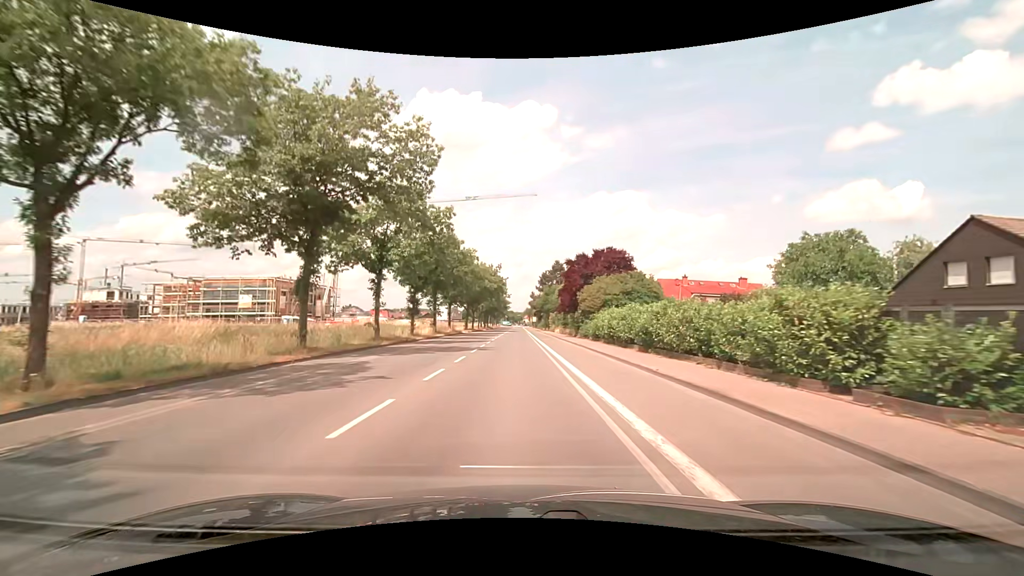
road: secondary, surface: asphalt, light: Day
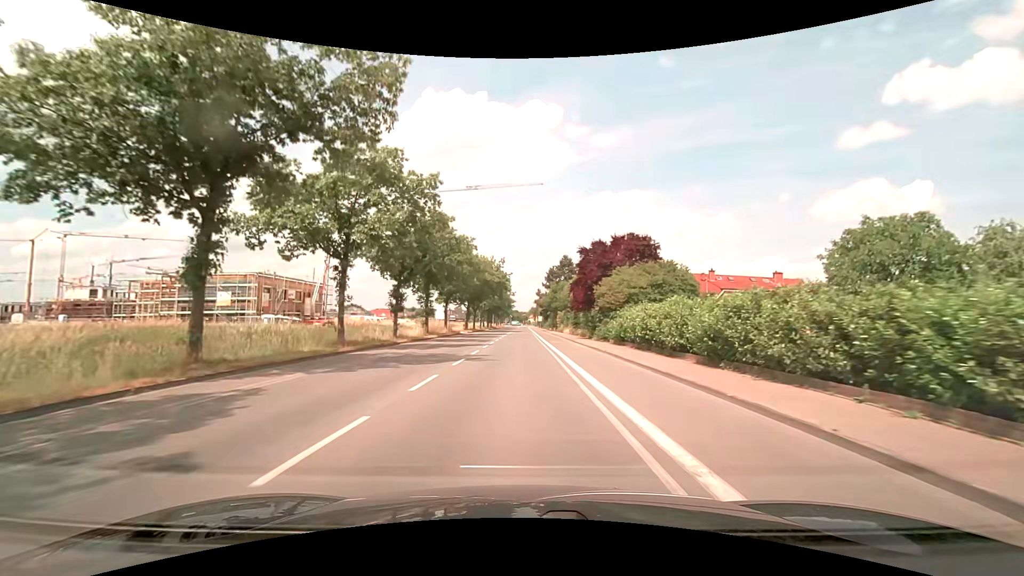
(-0.1, +7.8) m; -1°
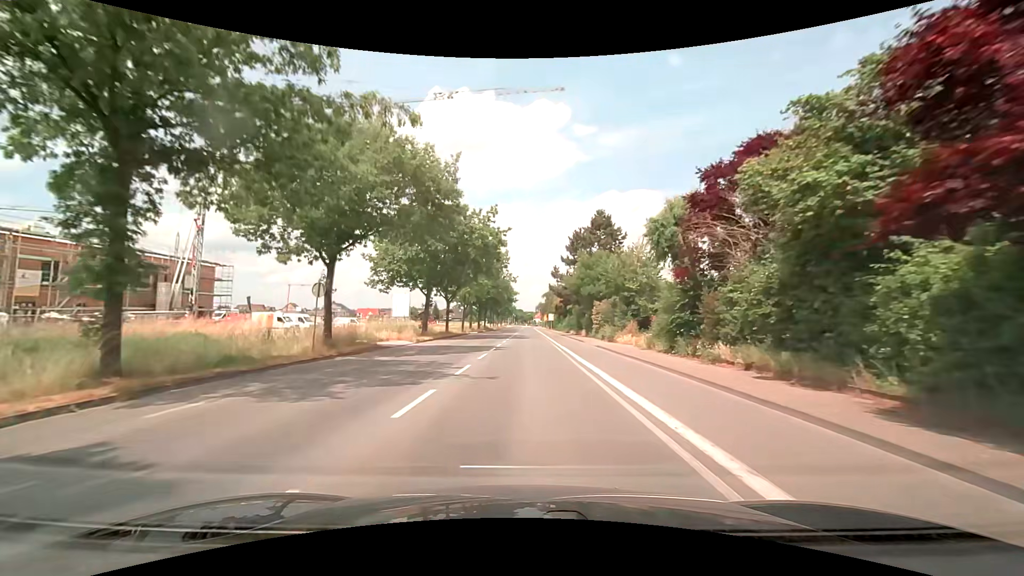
(-0.3, +39.3) m; -1°
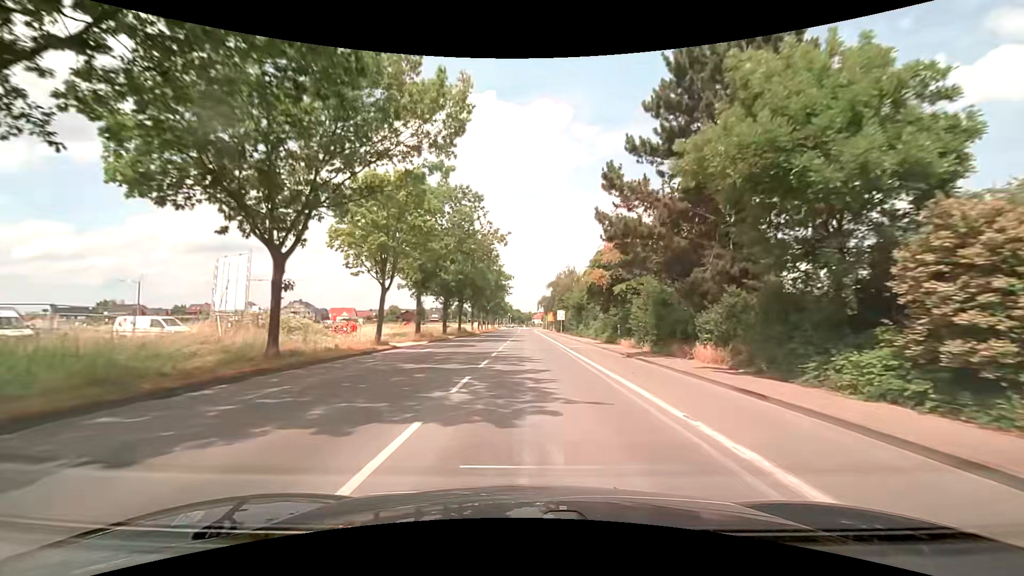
(+0.1, +39.5) m; +1°
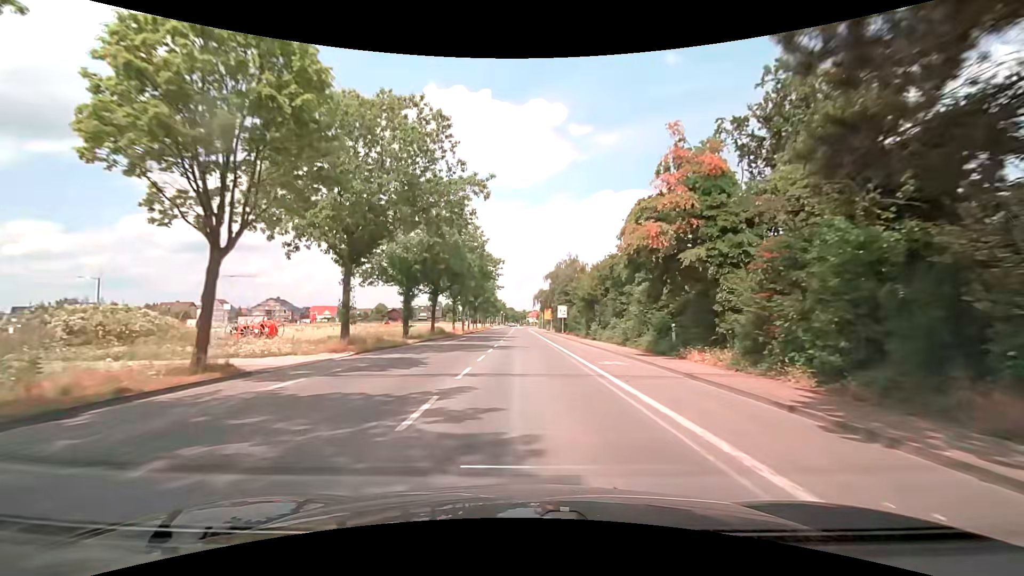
(0.0, +15.7) m; 0°
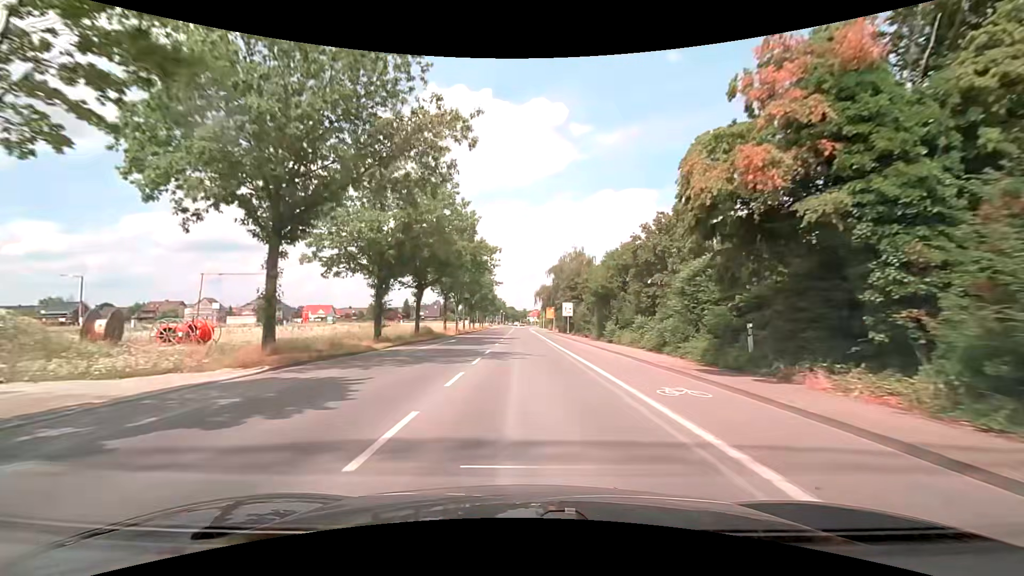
(0.0, +7.9) m; -1°
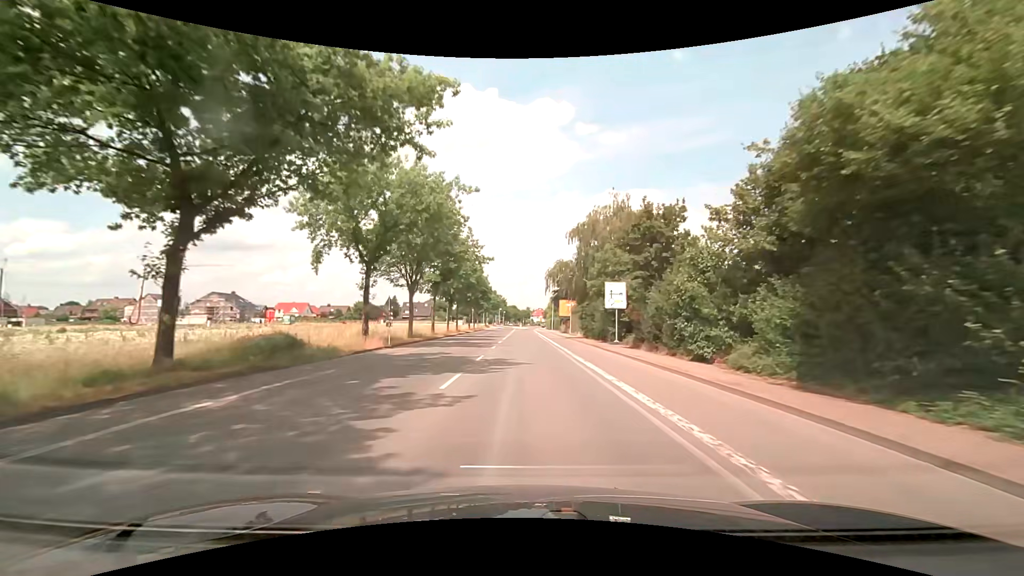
(+0.3, +31.3) m; 0°
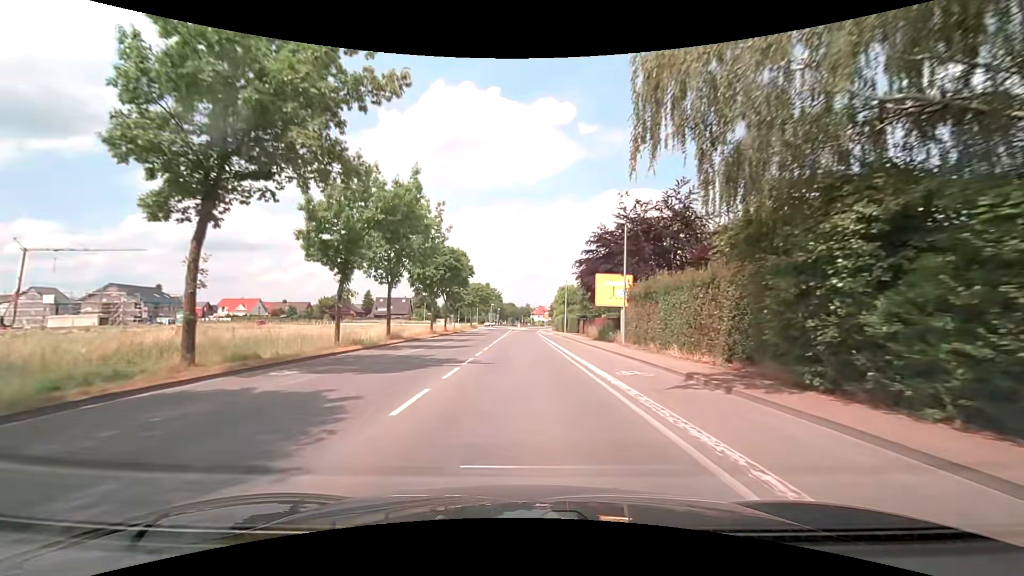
(+0.1, +39.0) m; 0°
(0, +10) (0, +20) (0, +30) (0, +40) (0, +50) (0, +60) (0, +70) (+1, +80) (+1, +90) (+1, +100) m
